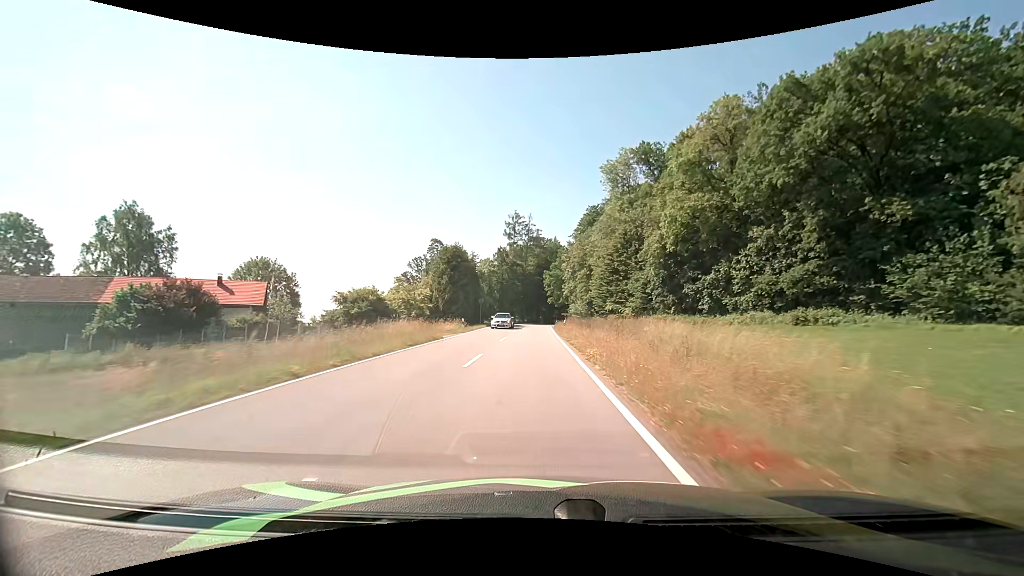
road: tertiary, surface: asphalt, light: Day
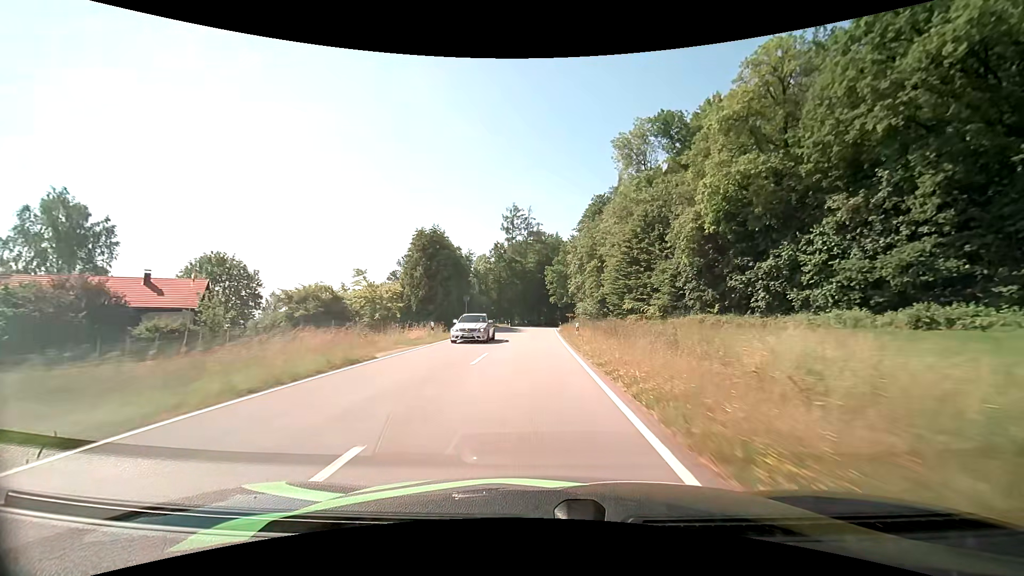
(0.0, +11.6) m; 0°
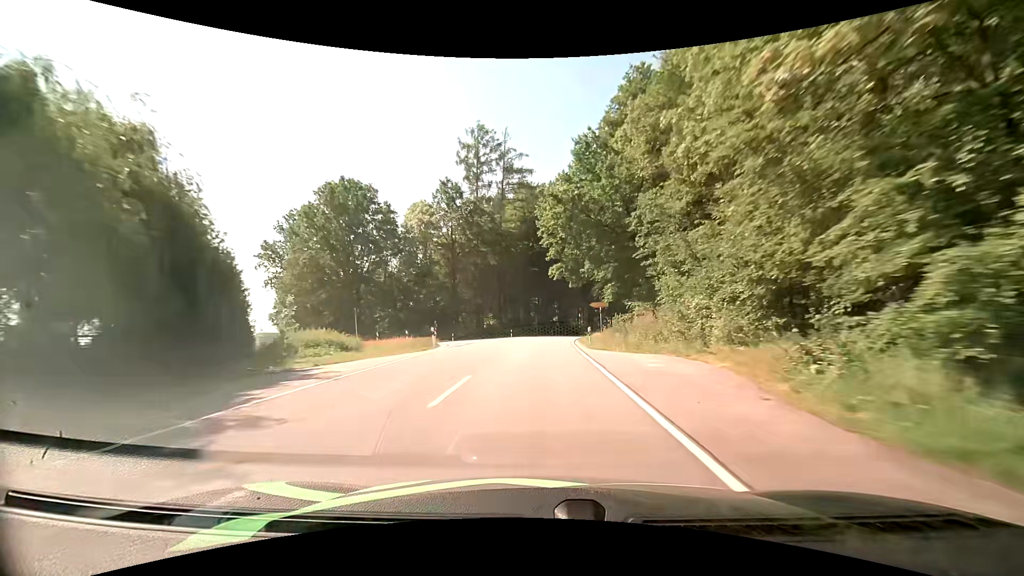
(+0.2, +55.6) m; +1°
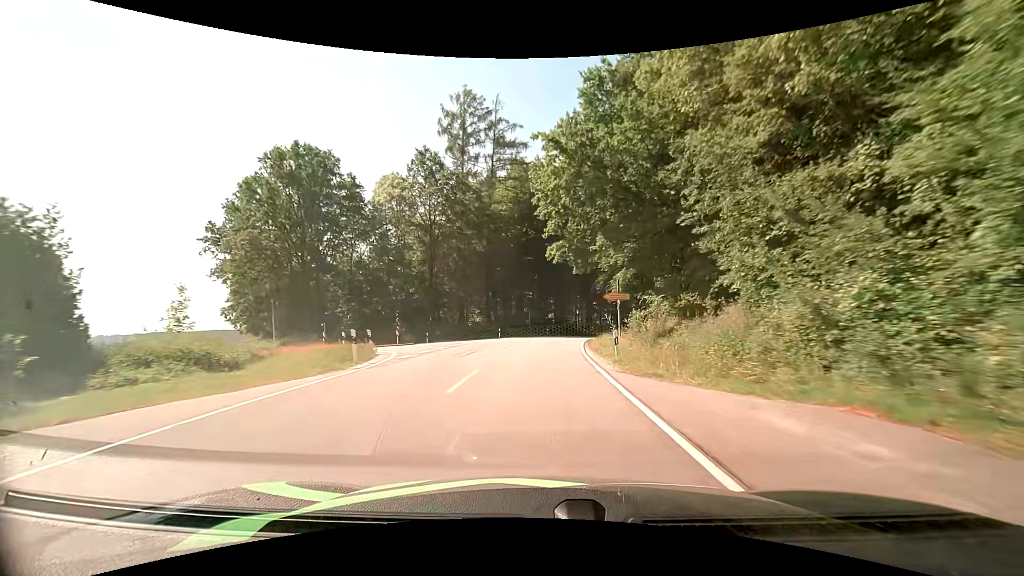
(0.0, +10.8) m; +1°
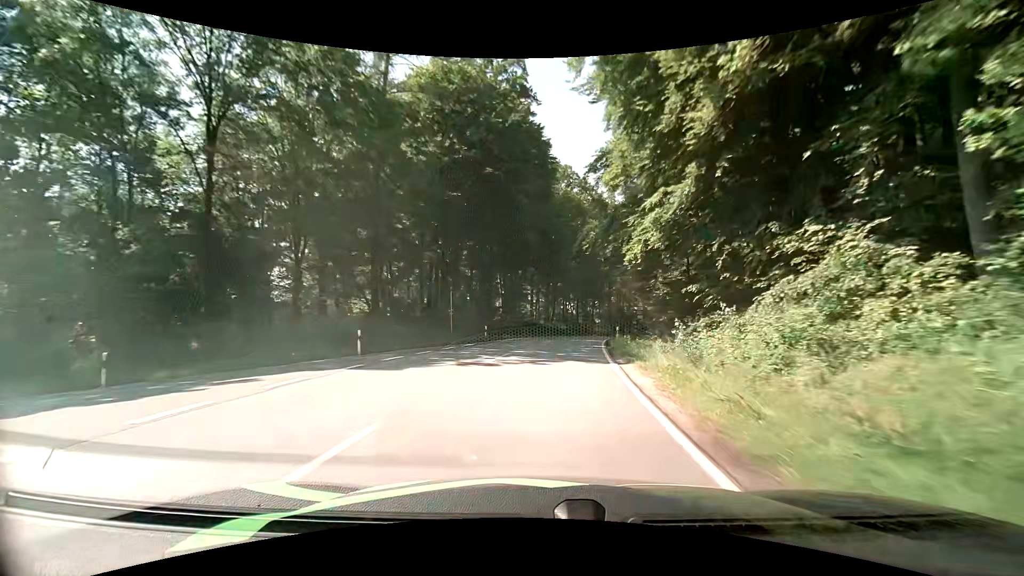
(+1.2, +31.3) m; +6°
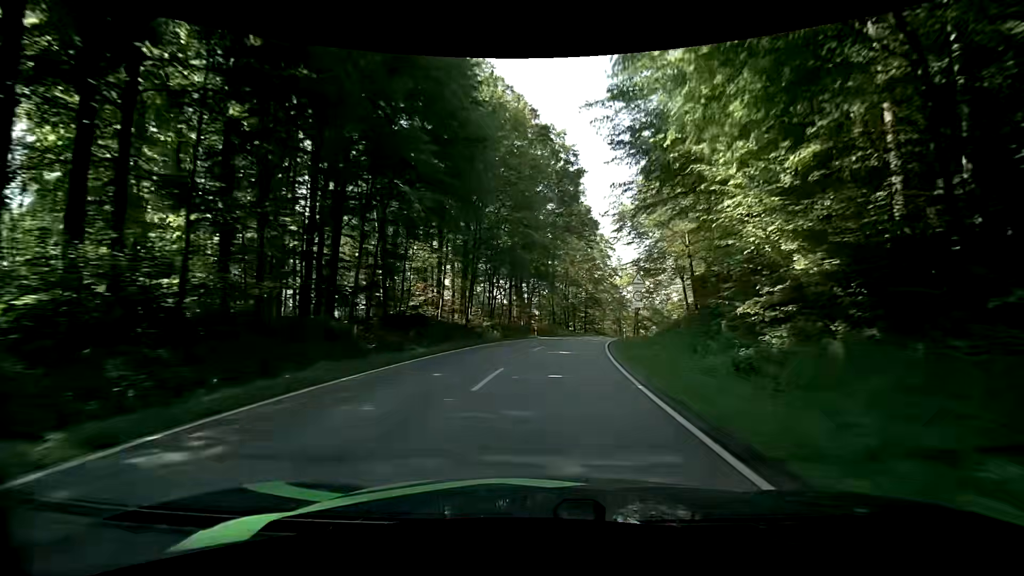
(+1.7, +30.5) m; +7°
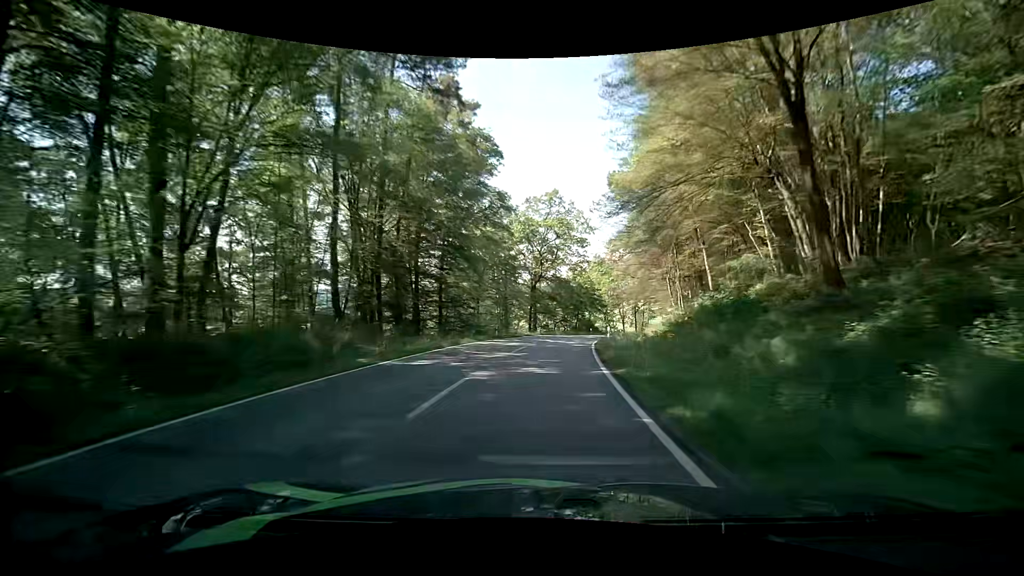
(+6.8, +51.3) m; +14°
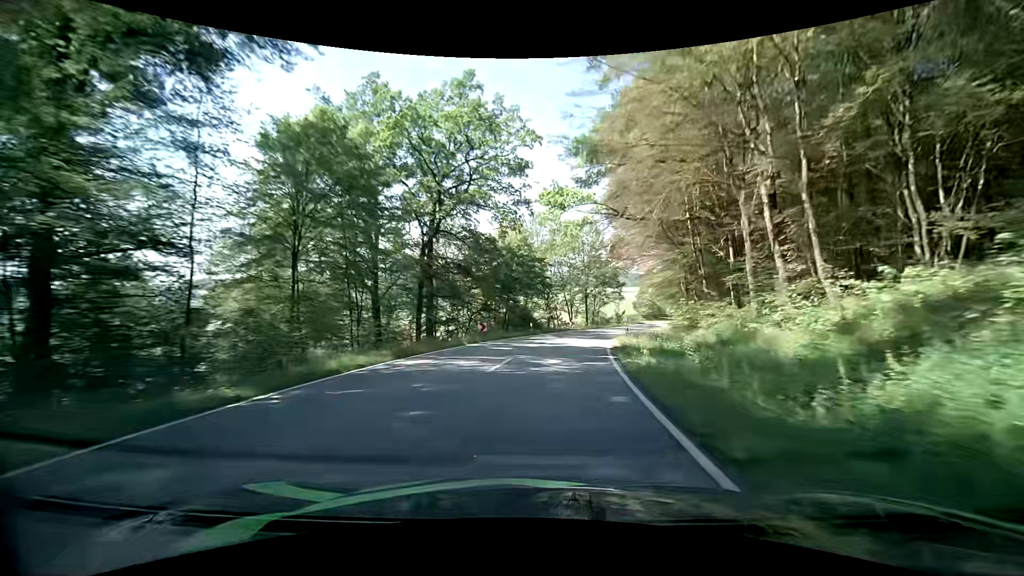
(+1.8, +32.6) m; +7°
(0, +10) (+1, +20) (+3, +30) (+4, +40) (+7, +49) (+10, +59) (+13, +68) (+17, +78) (+21, +87) (+26, +95) m
